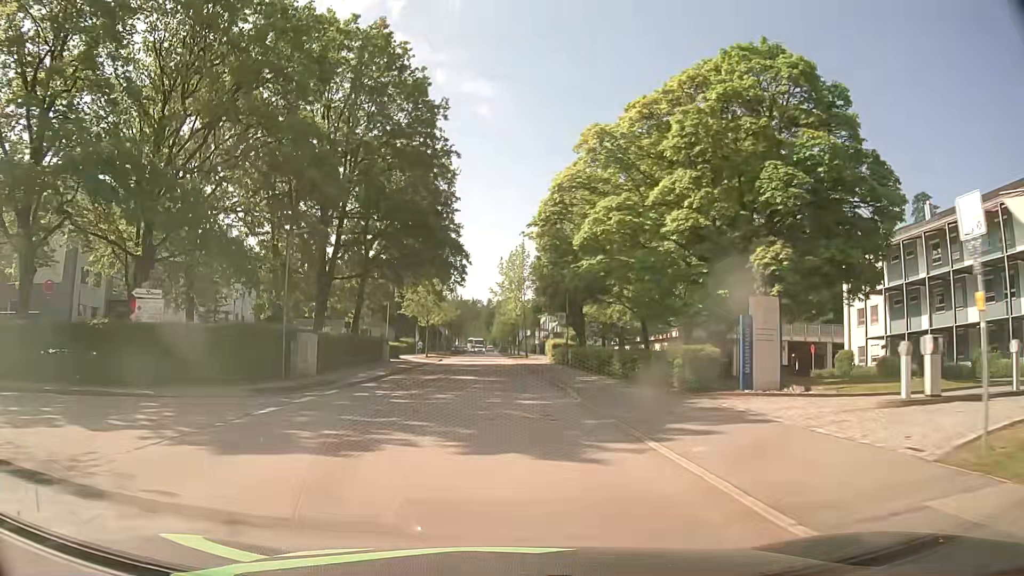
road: residential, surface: asphalt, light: Day
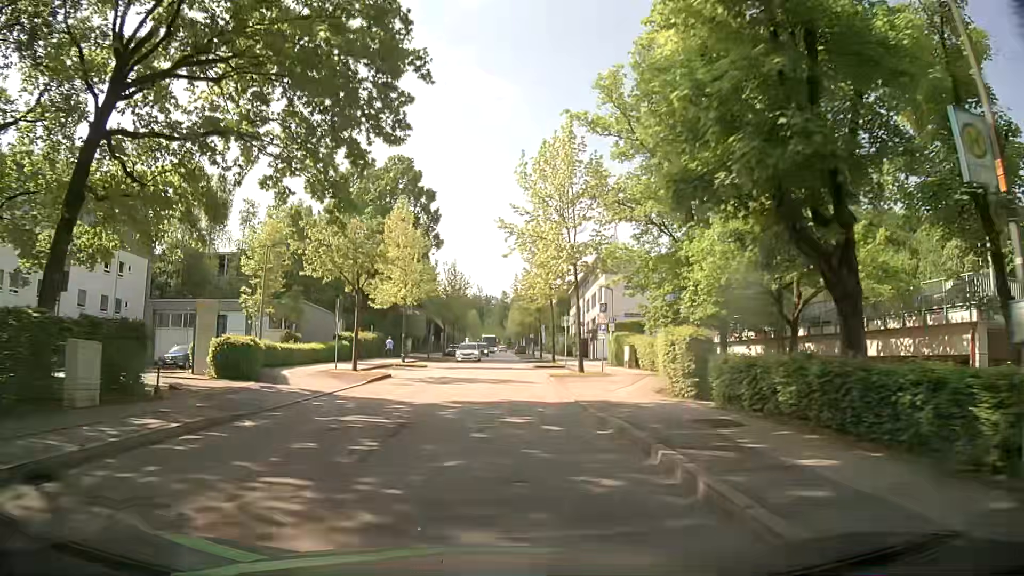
(-0.2, +36.1) m; -1°
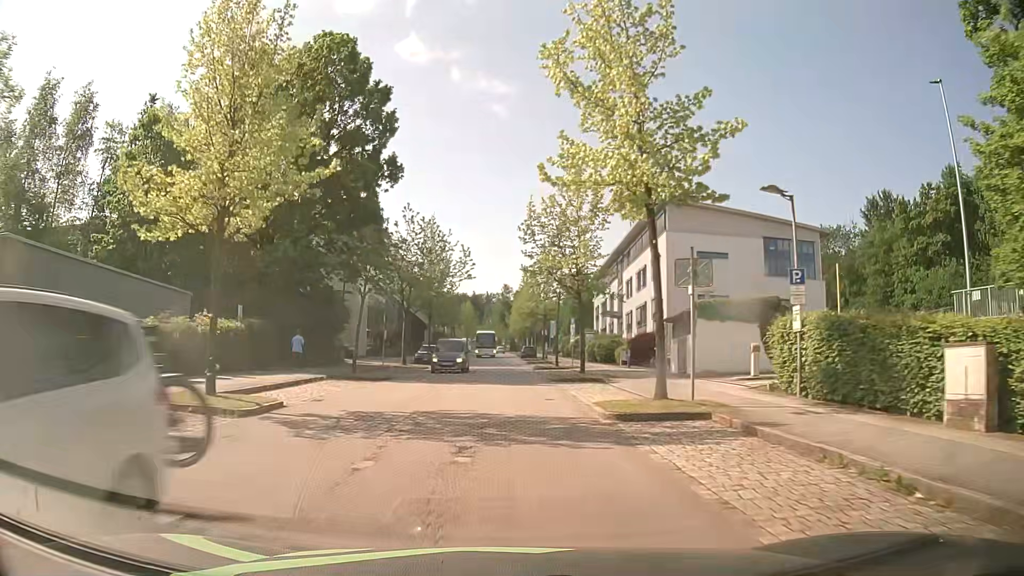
(-0.3, +28.9) m; -1°
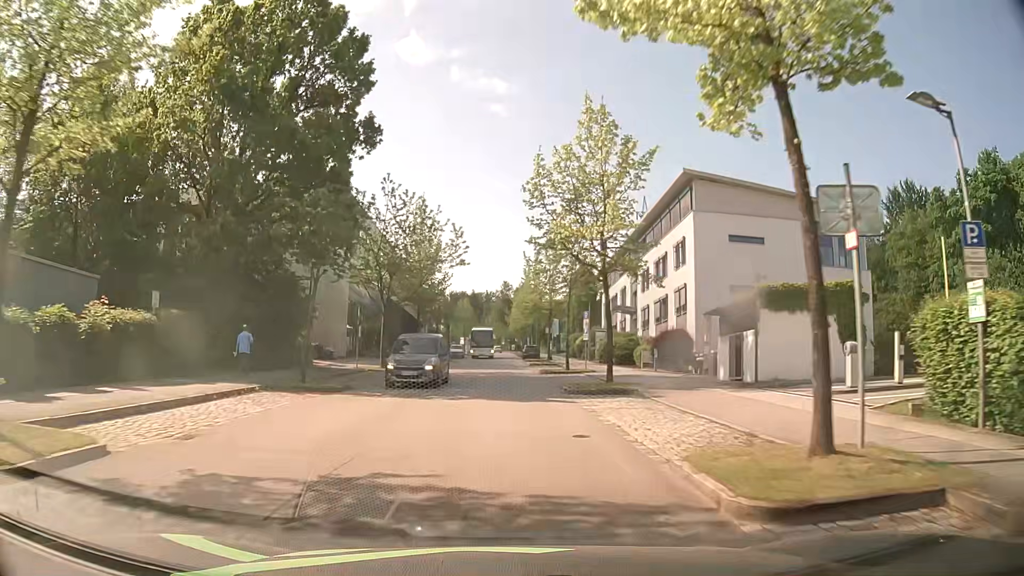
(0.0, +7.2) m; +1°
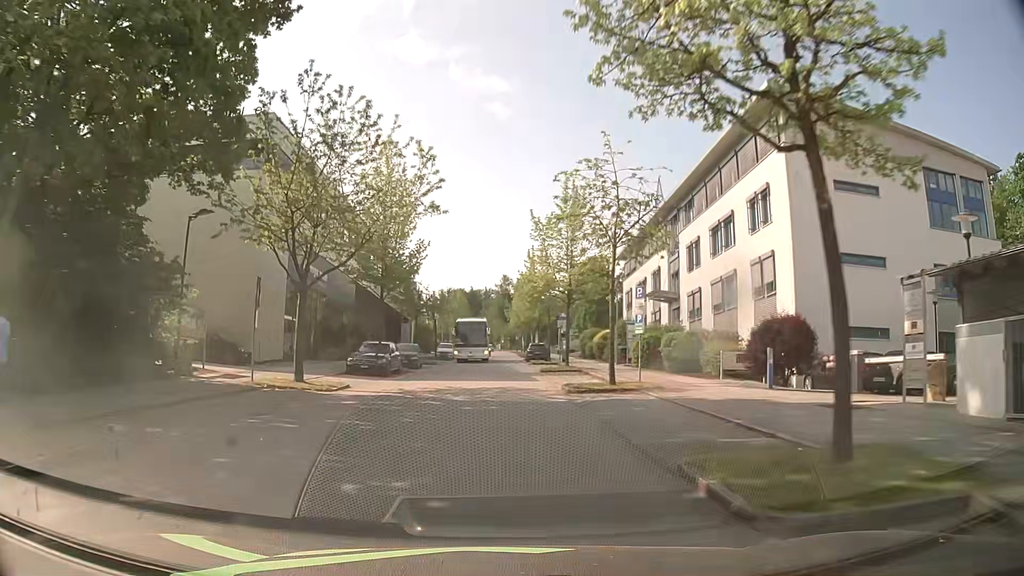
(-0.1, +14.5) m; -1°
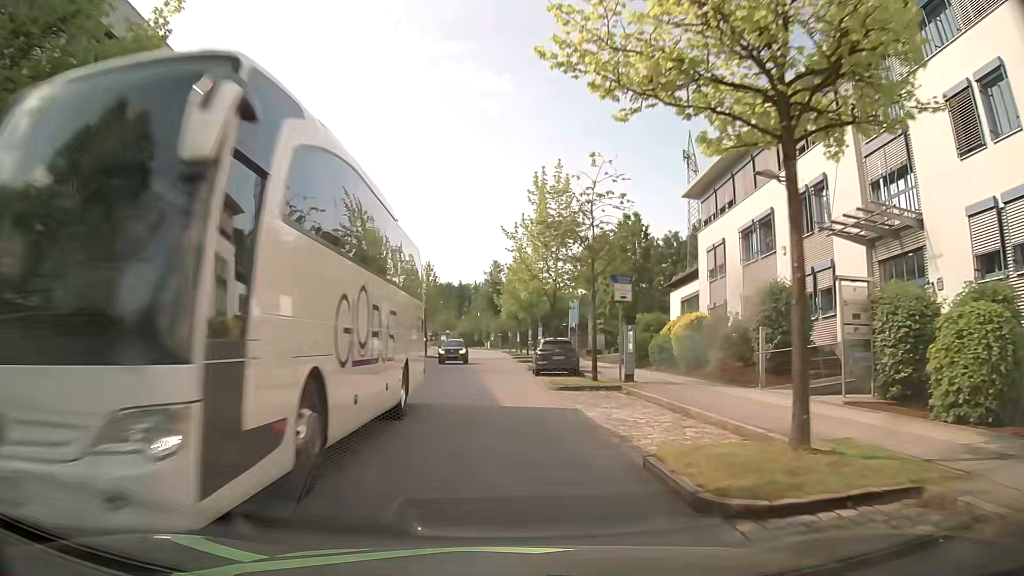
(+0.2, +27.6) m; +1°
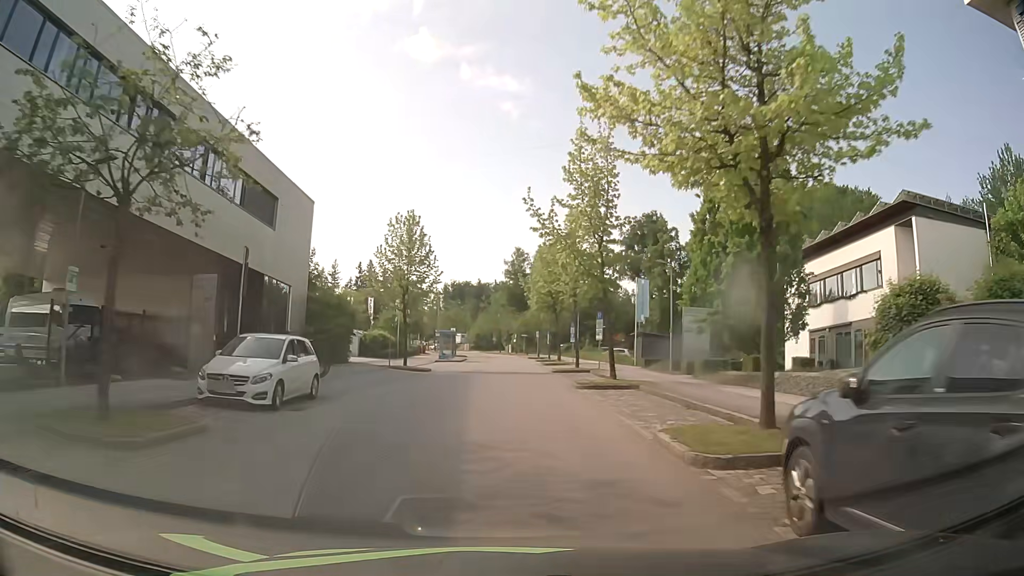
(-0.7, +25.9) m; -2°
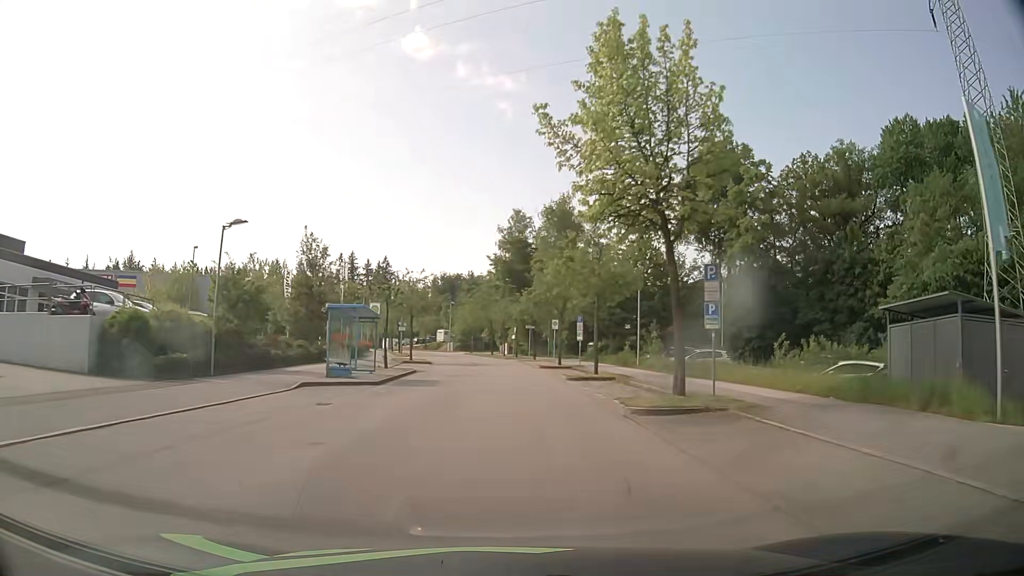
(+0.2, +37.0) m; 0°
(0, +10) (0, +20) (0, +30) (0, +40) (-1, +50) (-1, +60) (-3, +70) (-4, +80) (-6, +90) (-8, +99) m
